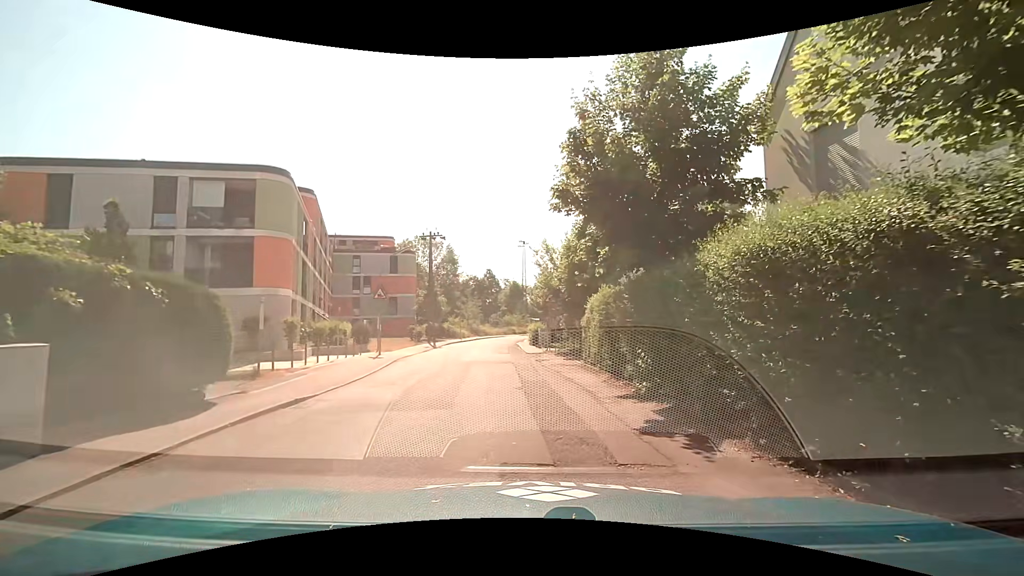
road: residential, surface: asphalt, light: Day
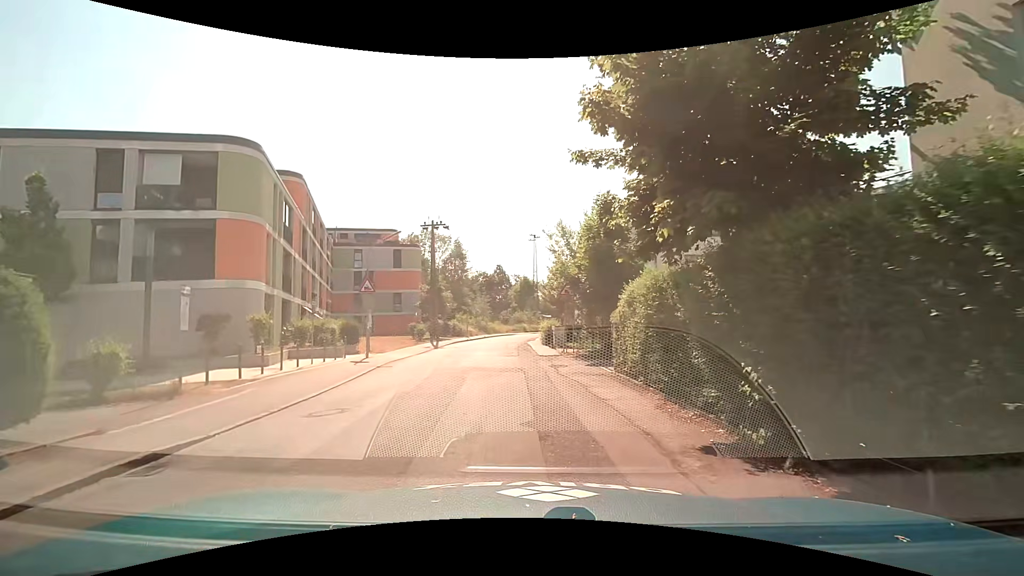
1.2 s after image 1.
(0.0, +4.1) m; 0°
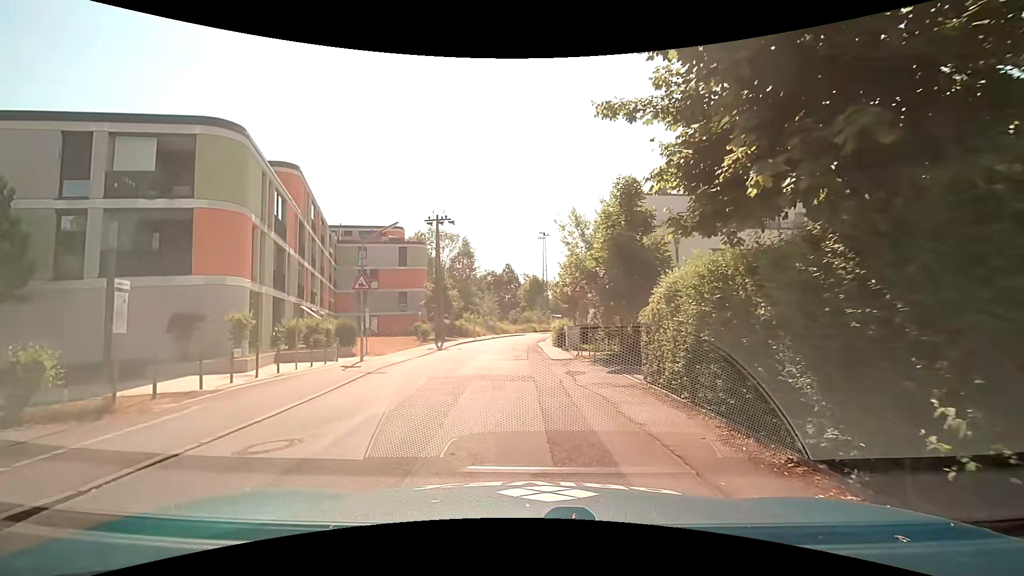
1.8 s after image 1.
(0.0, +2.3) m; 0°
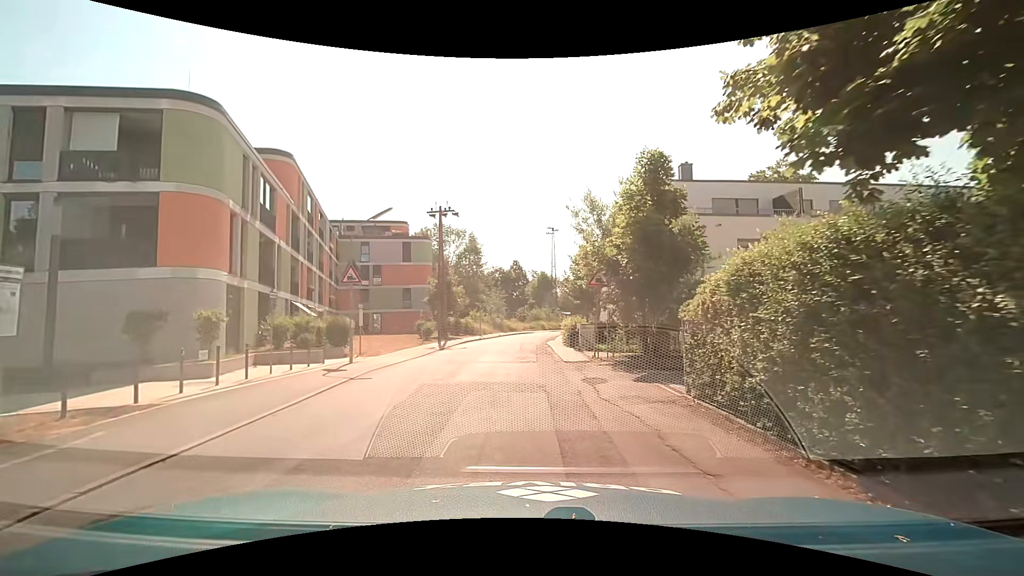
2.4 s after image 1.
(0.0, +2.4) m; -2°
